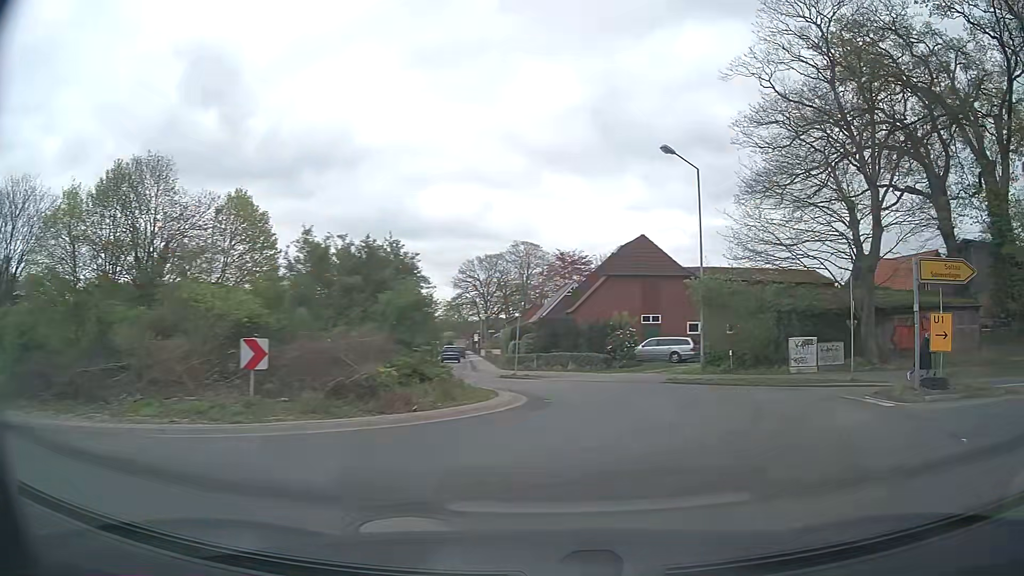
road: secondary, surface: asphalt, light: Day
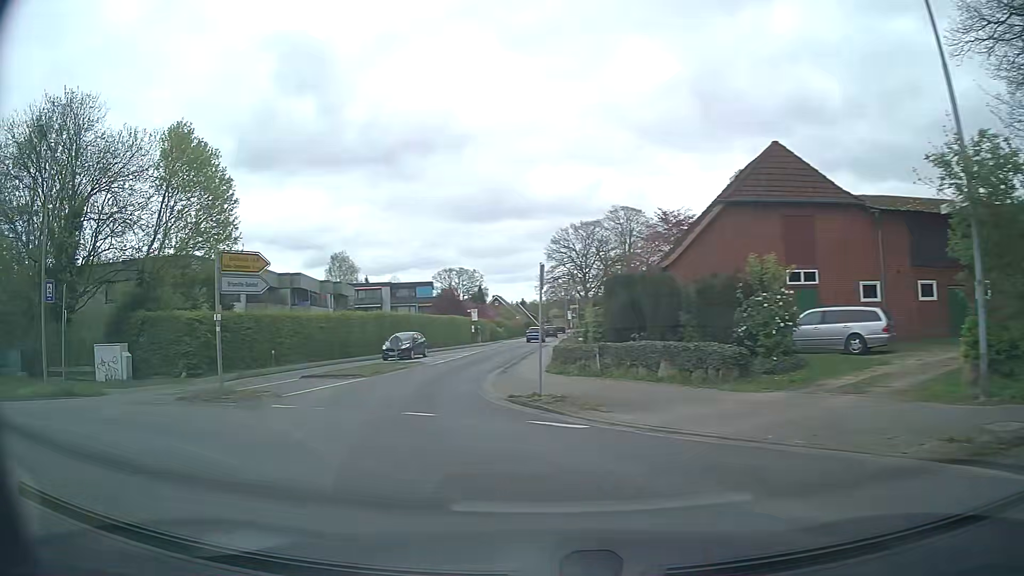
(+1.9, +17.4) m; -8°
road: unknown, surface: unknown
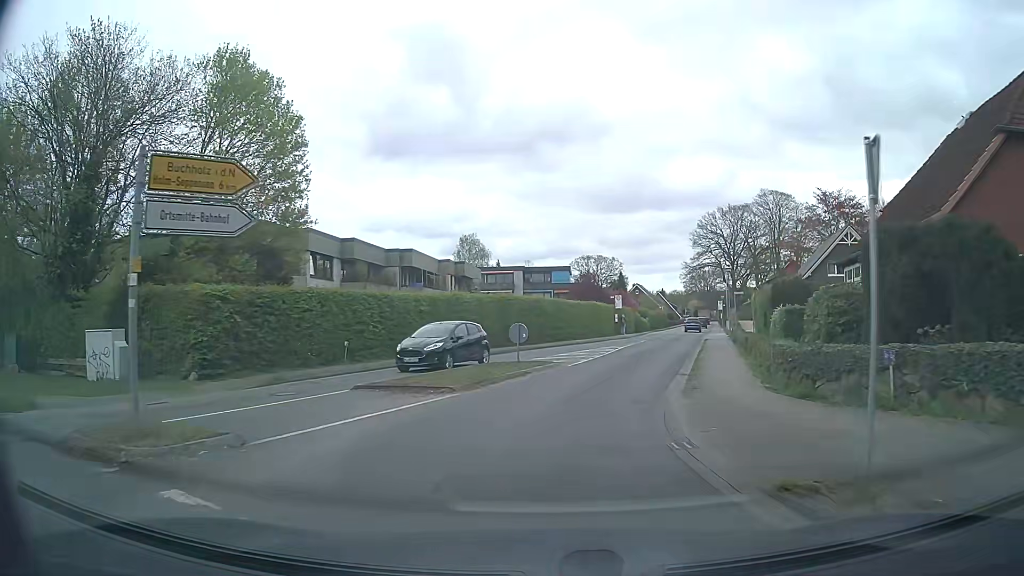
(-1.3, +9.3) m; -12°
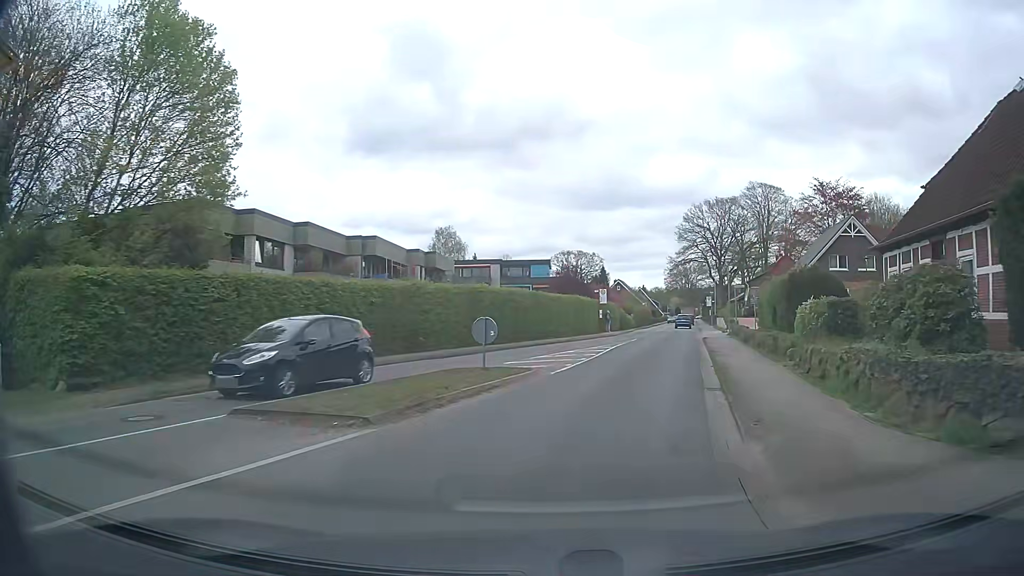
(+0.1, +5.2) m; +1°
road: tertiary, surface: asphalt
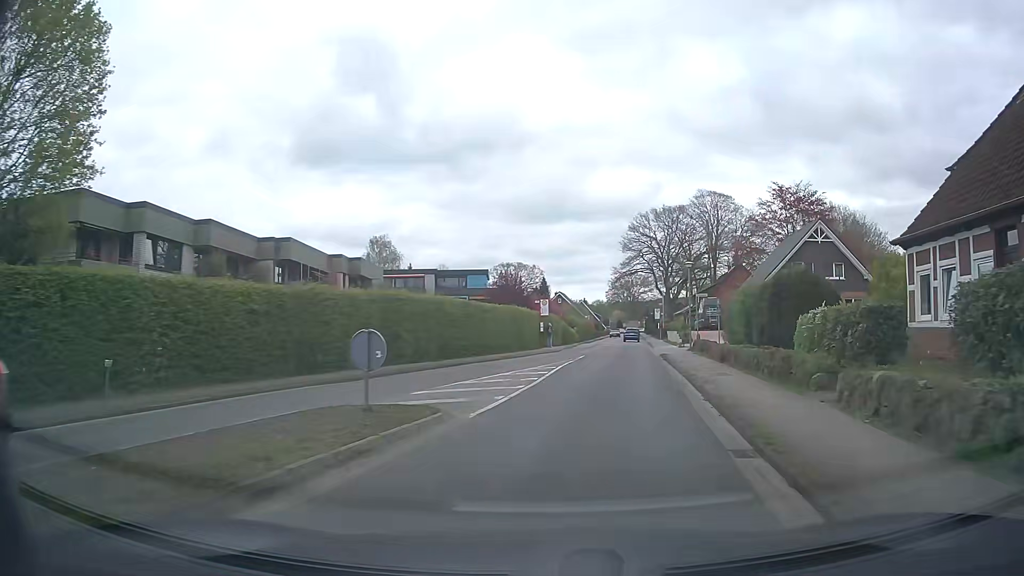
(+0.3, +5.5) m; +5°
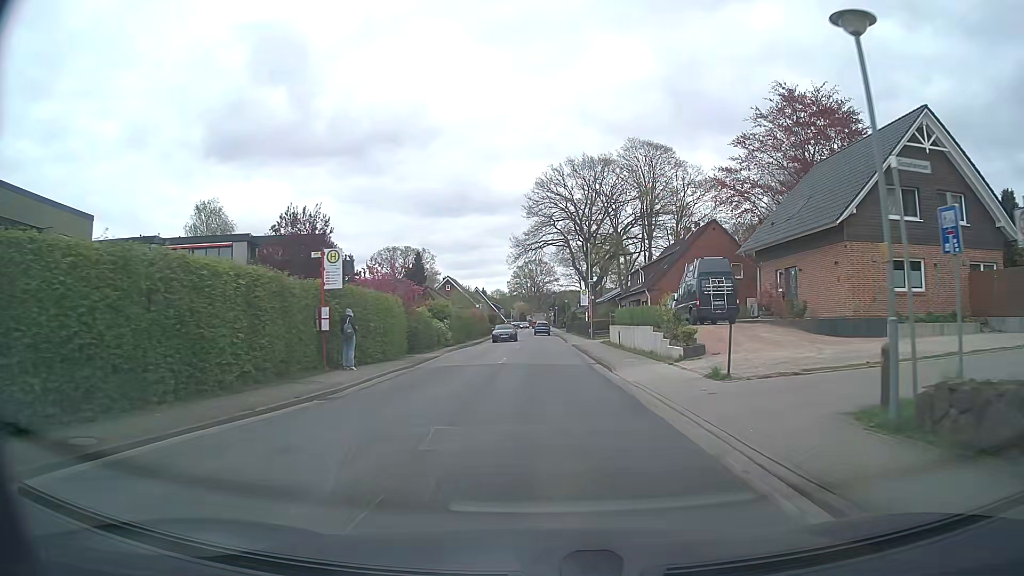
(+3.5, +30.5) m; +9°
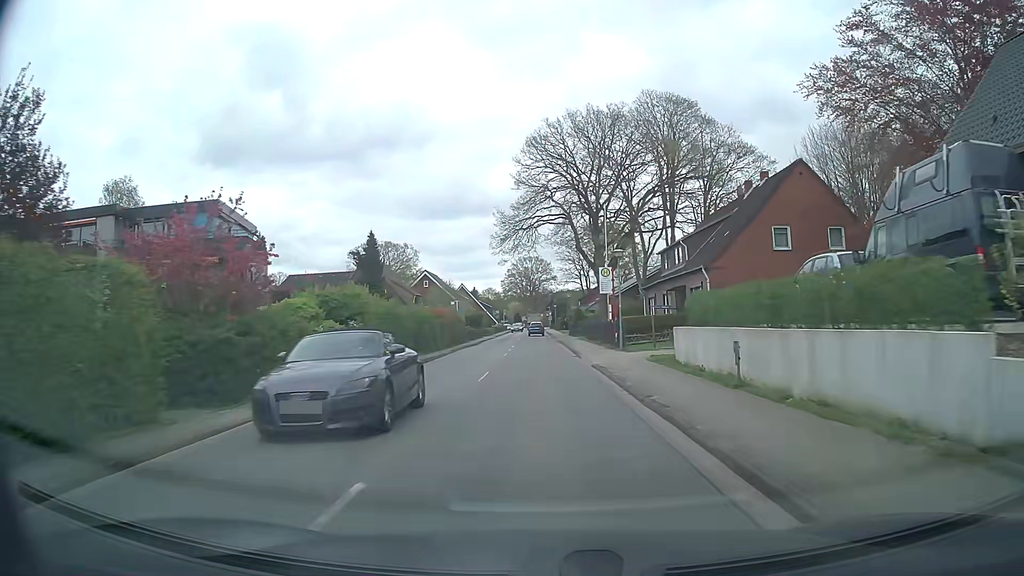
(+0.2, +19.8) m; 0°
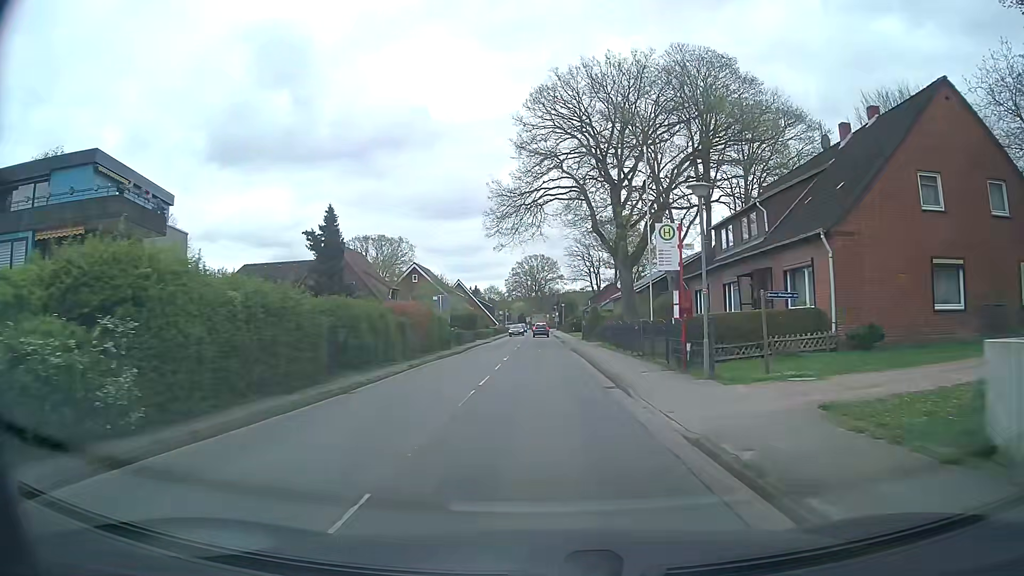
(-0.1, +13.6) m; -1°
(0, +10) (0, +20) (0, +30) (0, +40) (0, +50) (0, +60) (0, +70) (0, +80) (0, +90) (0, +100) m
